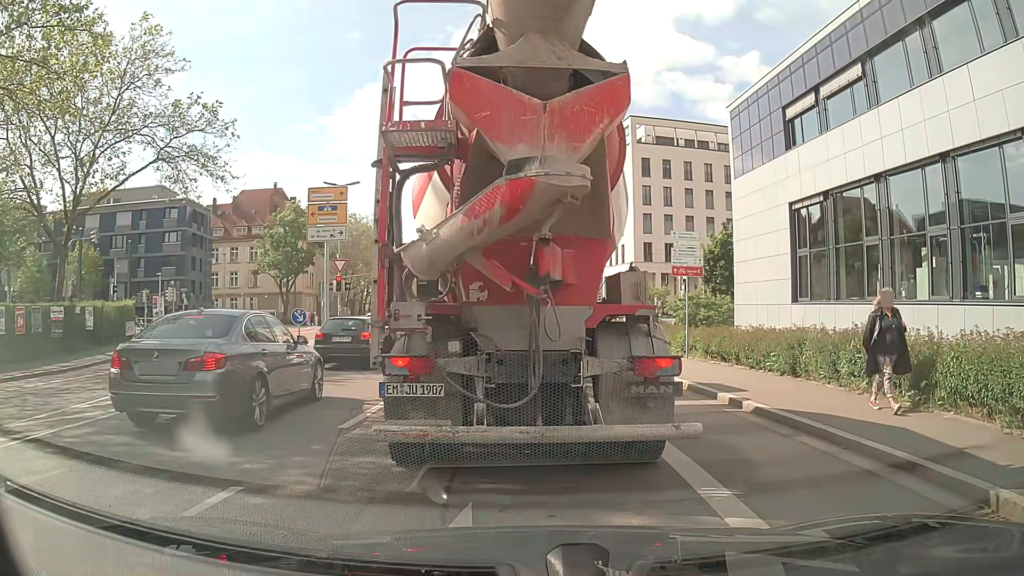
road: tertiary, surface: asphalt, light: Day
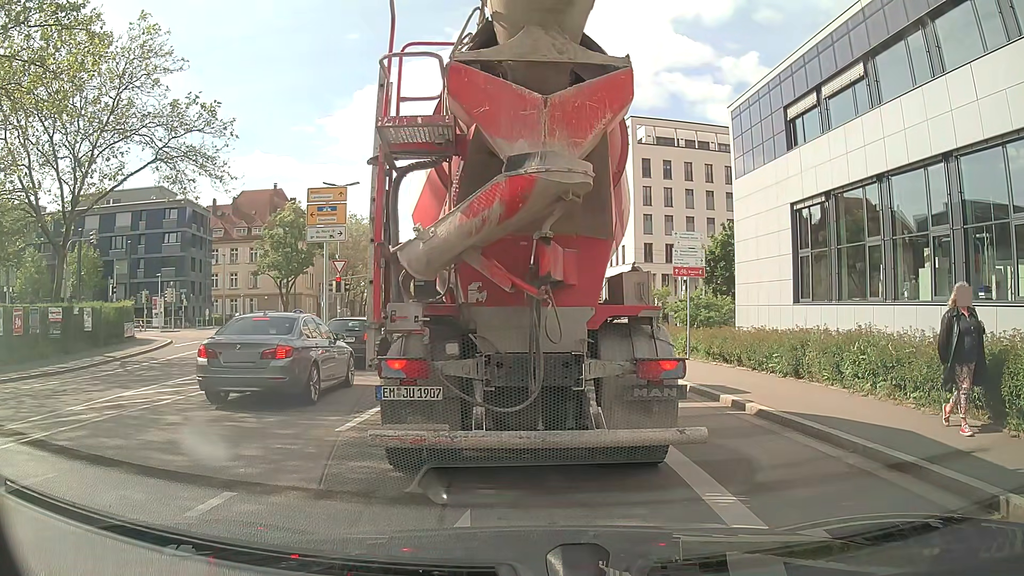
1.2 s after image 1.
(0.0, +0.2) m; 0°
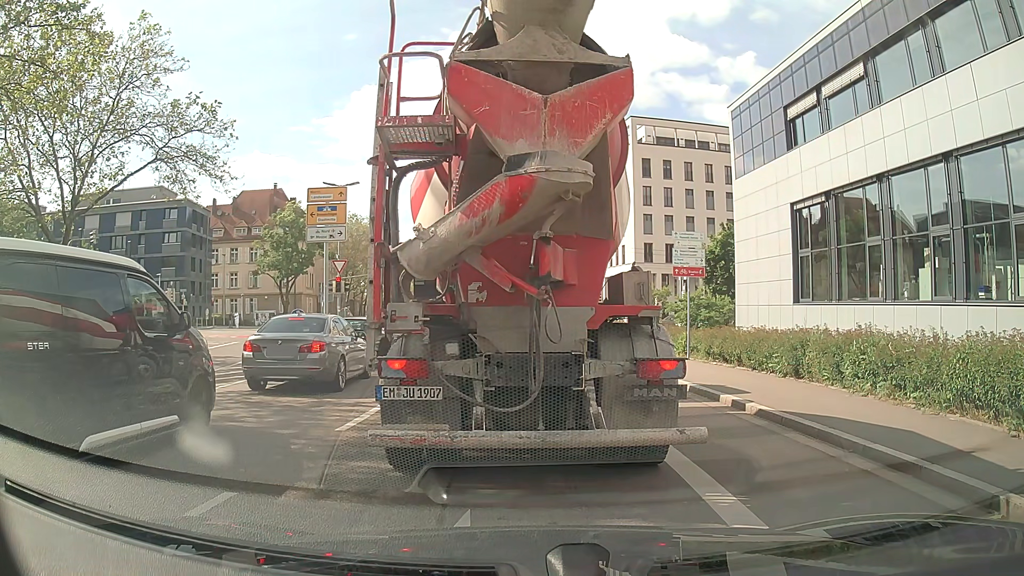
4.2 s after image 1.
(0.0, 0.0) m; 0°
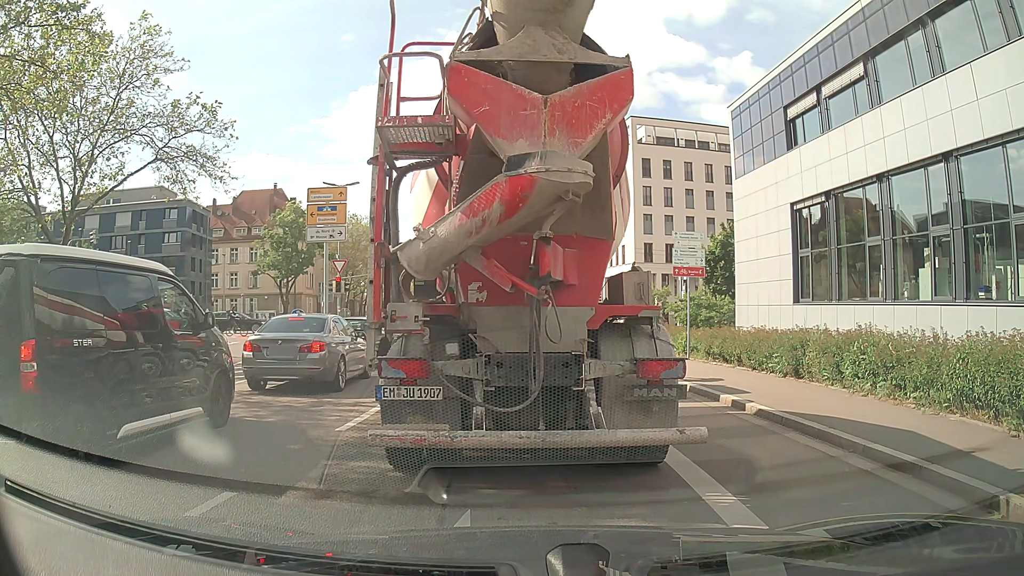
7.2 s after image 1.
(0.0, 0.0) m; 0°
